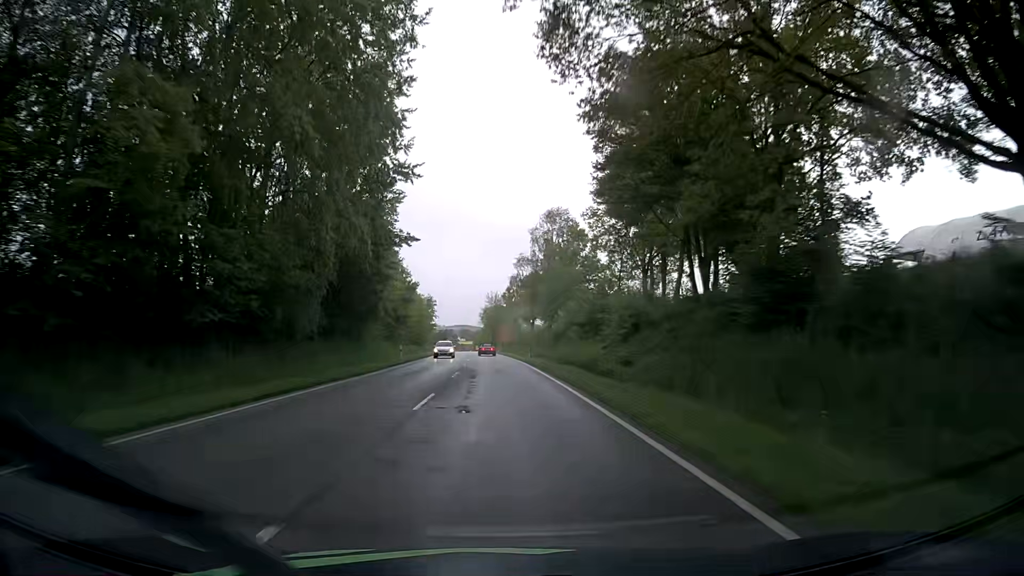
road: secondary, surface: asphalt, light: Day
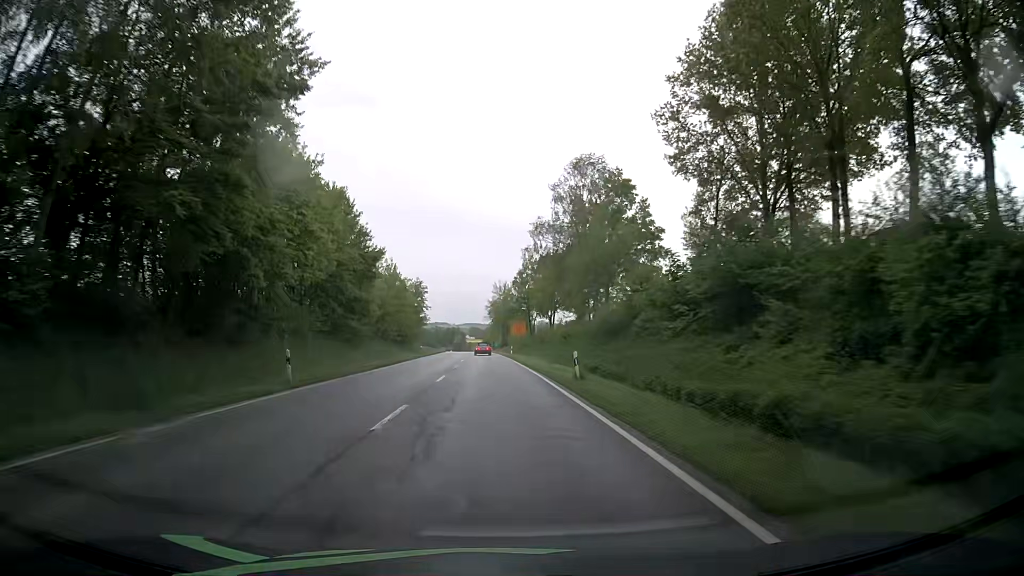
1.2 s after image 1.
(-0.1, +27.5) m; -1°
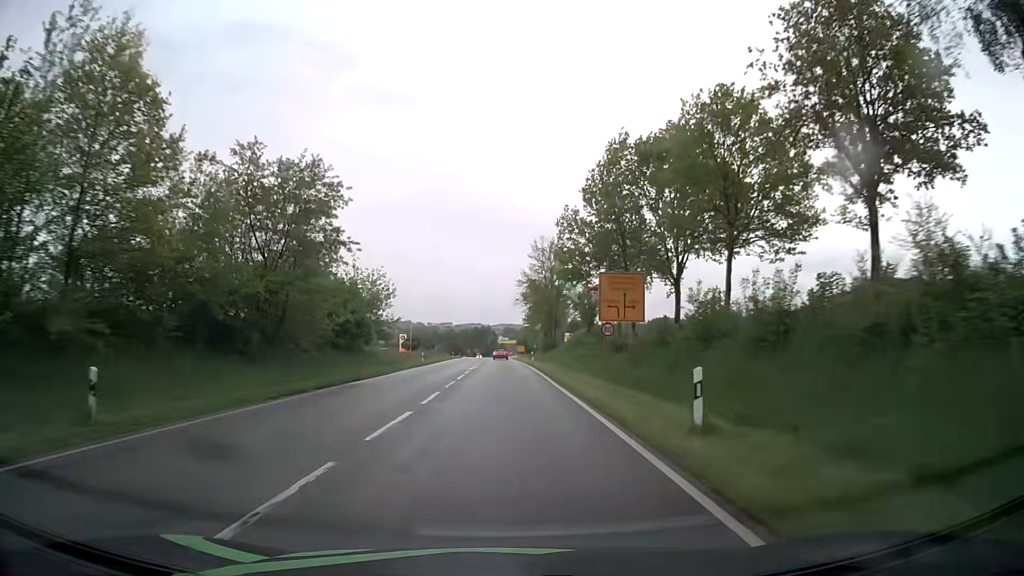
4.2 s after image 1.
(-1.5, +61.6) m; -3°
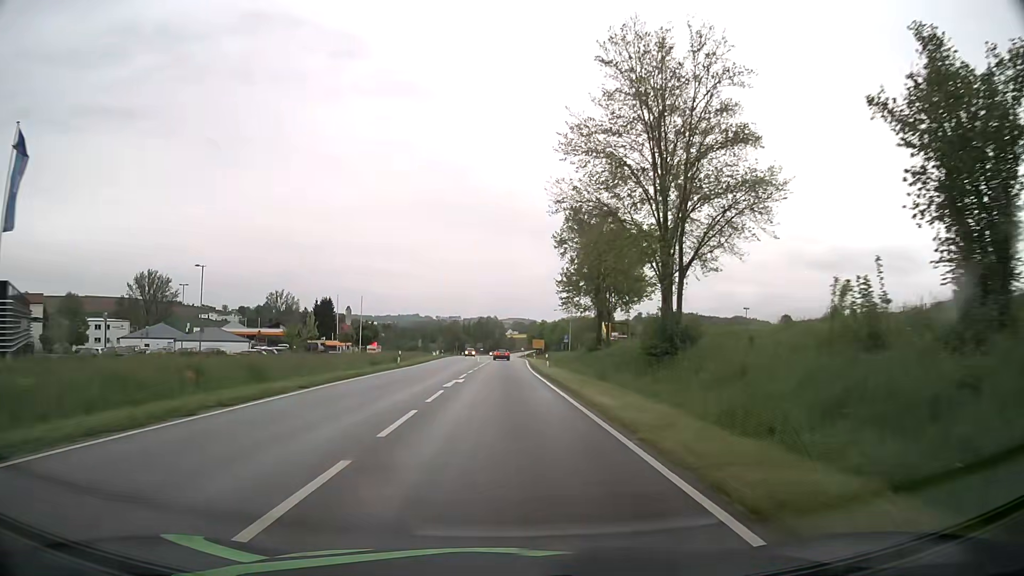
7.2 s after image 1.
(-0.4, +59.5) m; -1°
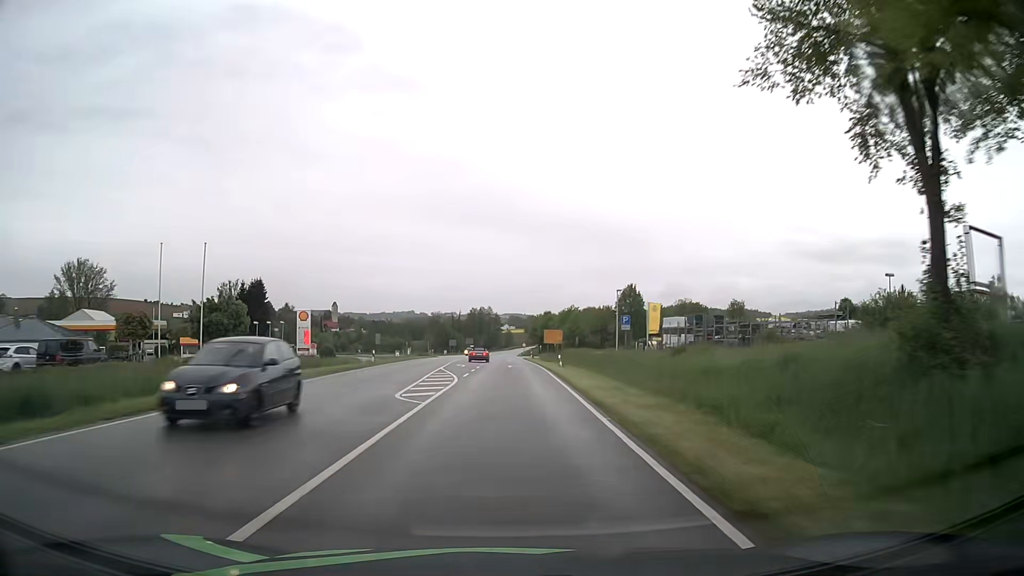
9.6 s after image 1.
(0.0, +47.9) m; 0°
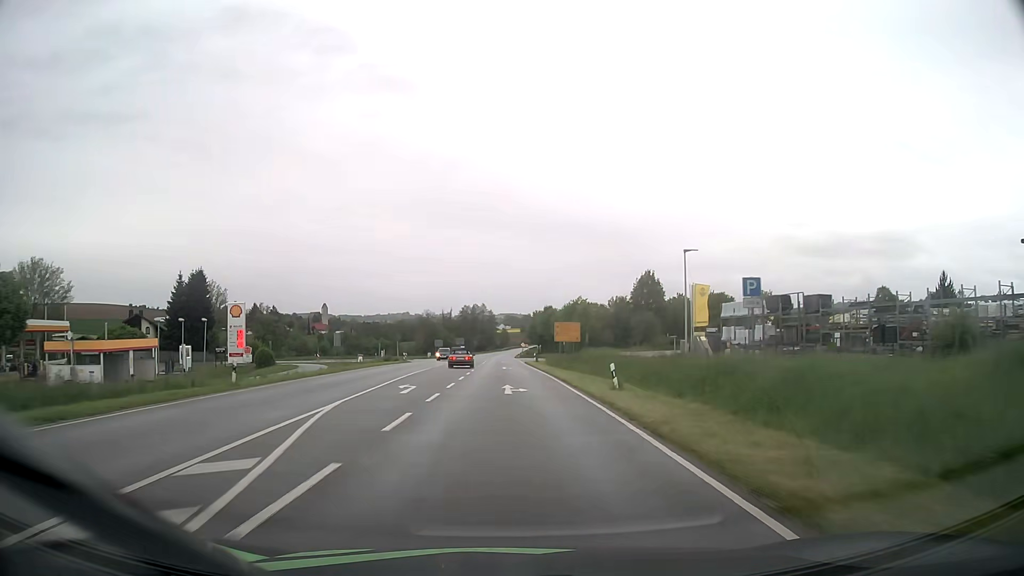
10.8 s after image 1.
(+0.1, +24.2) m; 0°
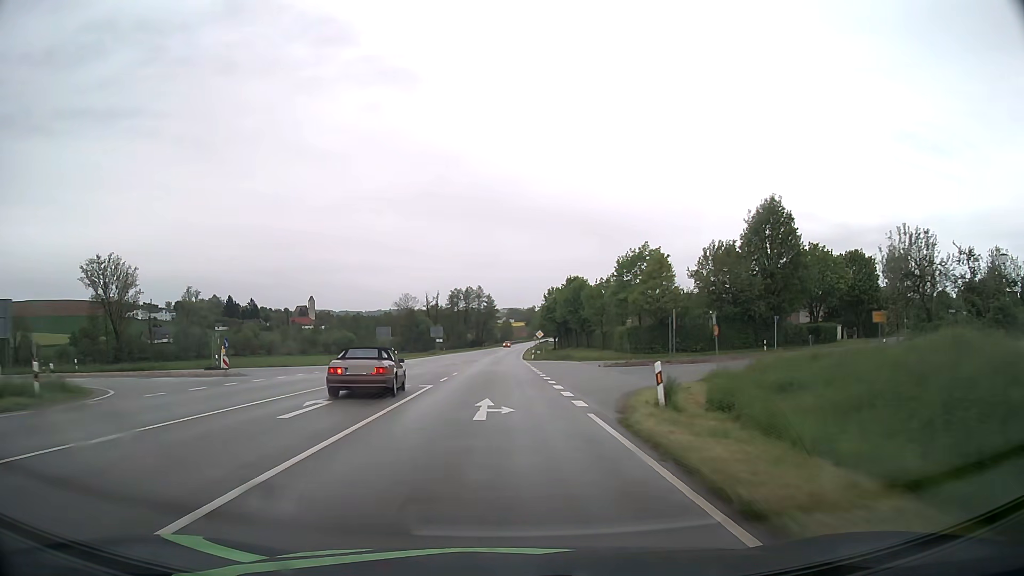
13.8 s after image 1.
(+0.1, +61.8) m; 0°
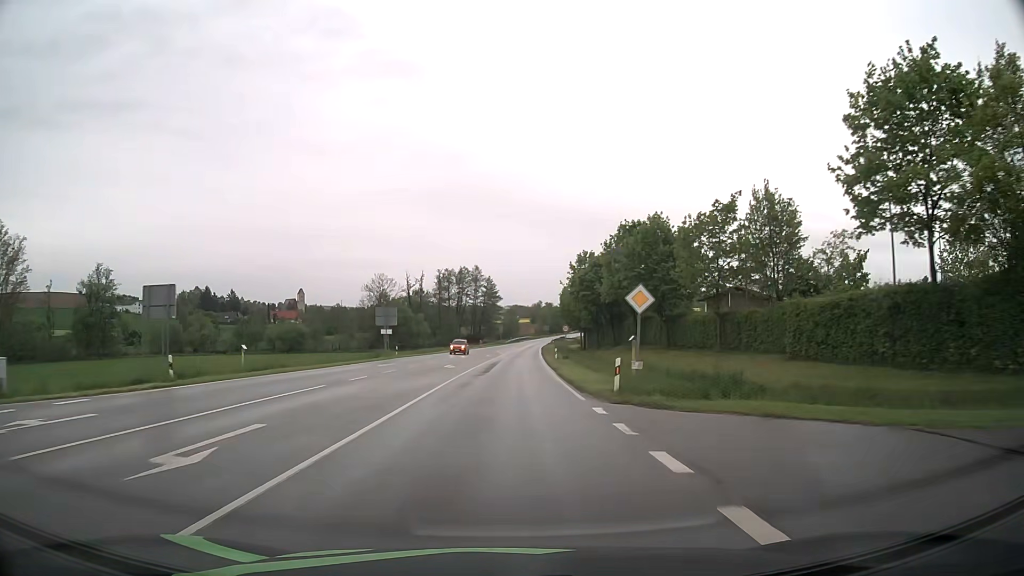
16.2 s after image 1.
(-0.2, +49.6) m; 0°
(0, +10) (0, +20) (0, +30) (0, +40) (0, +50) (0, +60) (+1, +70) (+1, +80) (+2, +90) (+2, +100) m
